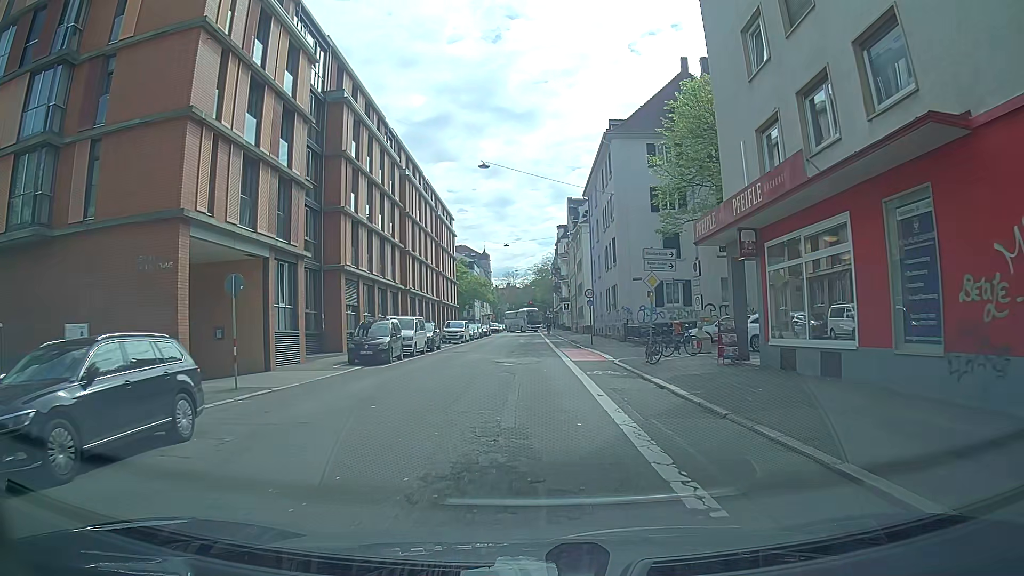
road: tertiary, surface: asphalt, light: Day
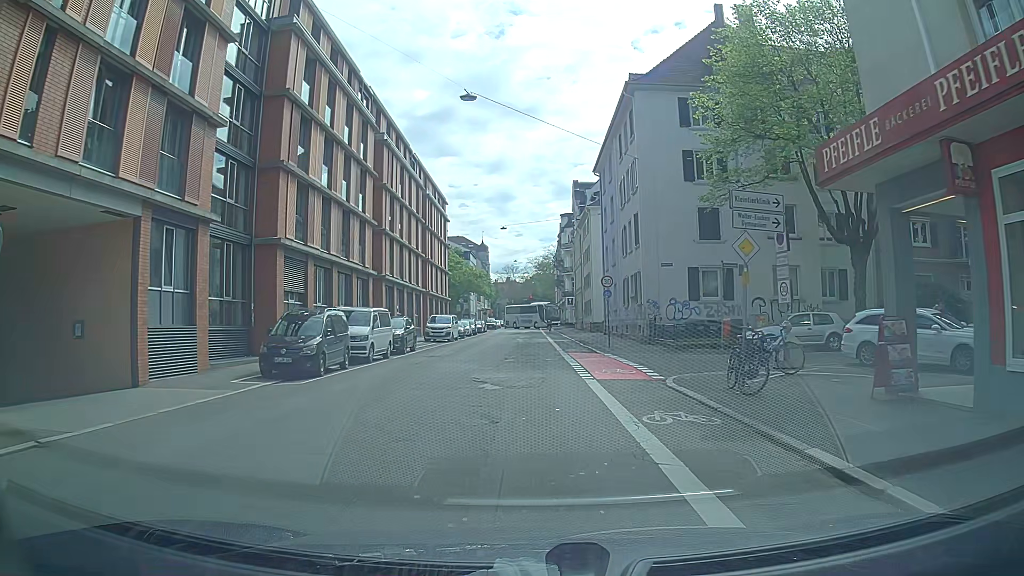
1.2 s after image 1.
(0.0, +9.1) m; 0°
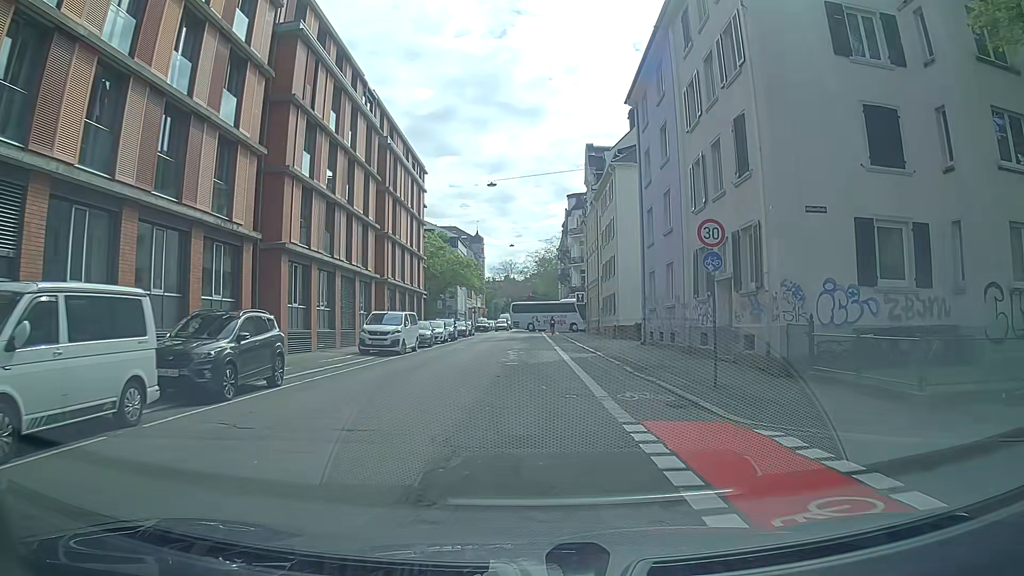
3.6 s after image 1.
(-0.1, +18.2) m; 0°
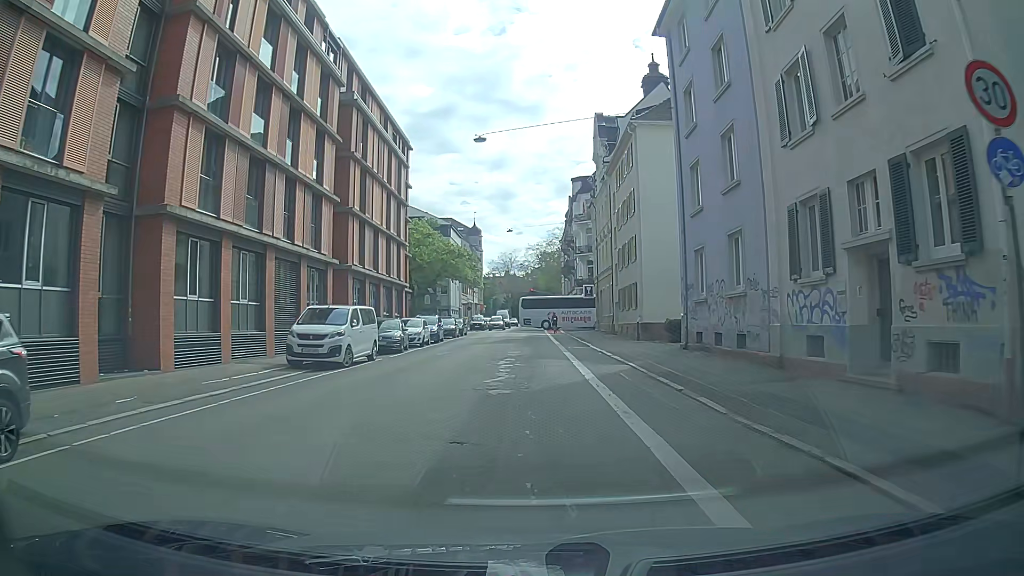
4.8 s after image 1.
(0.0, +9.1) m; +1°
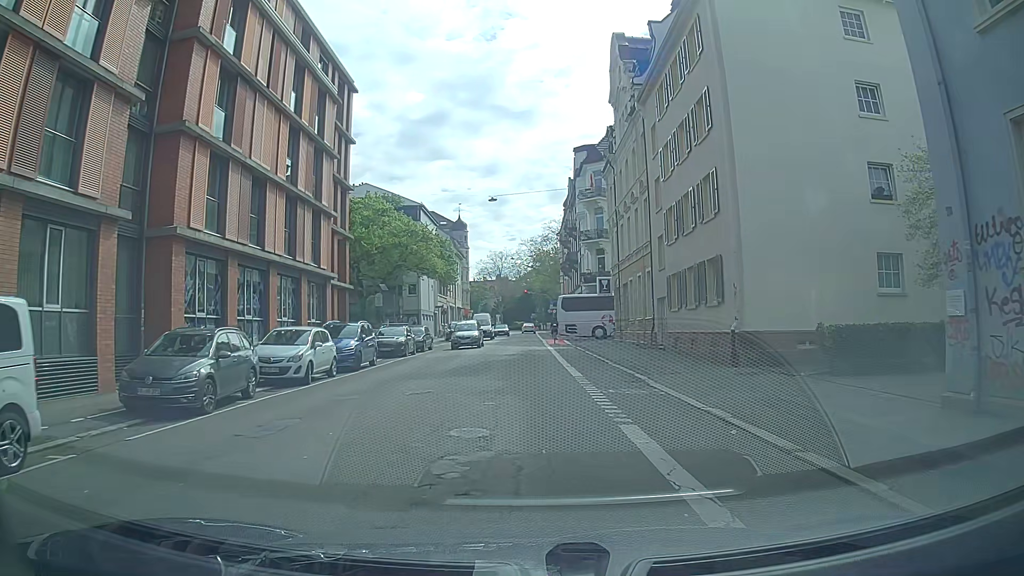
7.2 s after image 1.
(-0.5, +17.7) m; -2°
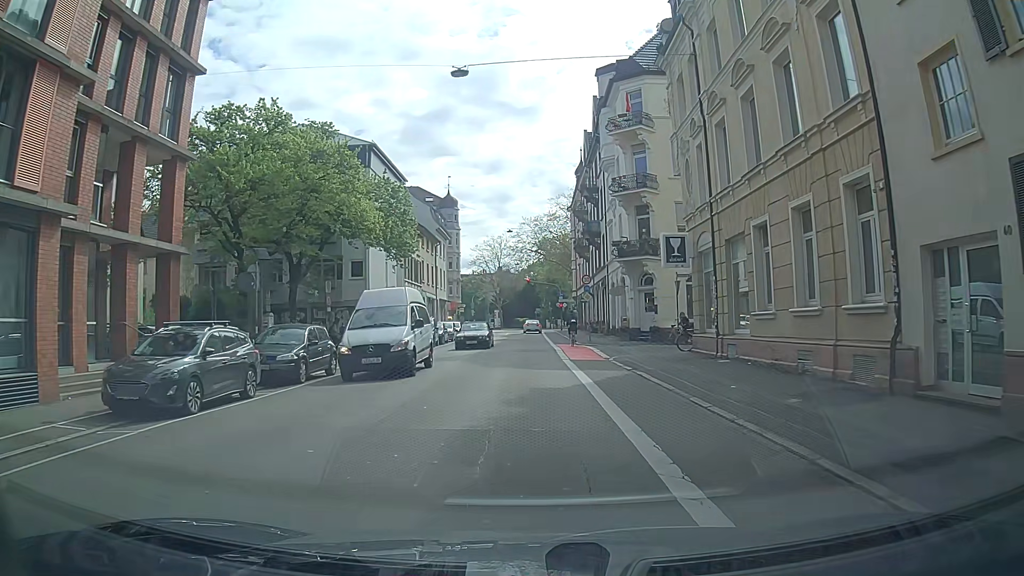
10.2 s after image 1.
(+0.3, +20.9) m; +2°
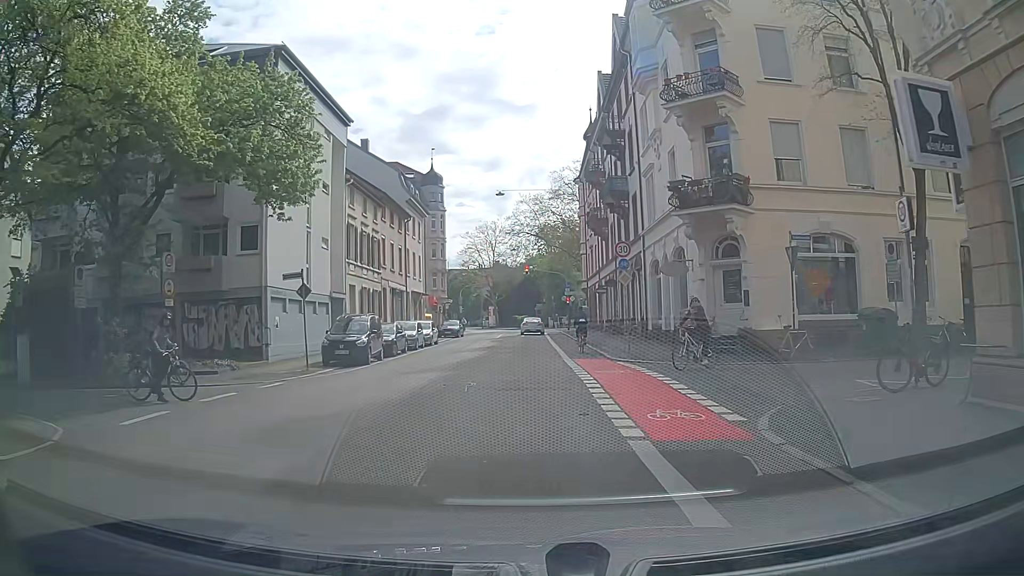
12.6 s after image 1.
(-0.2, +16.1) m; -1°
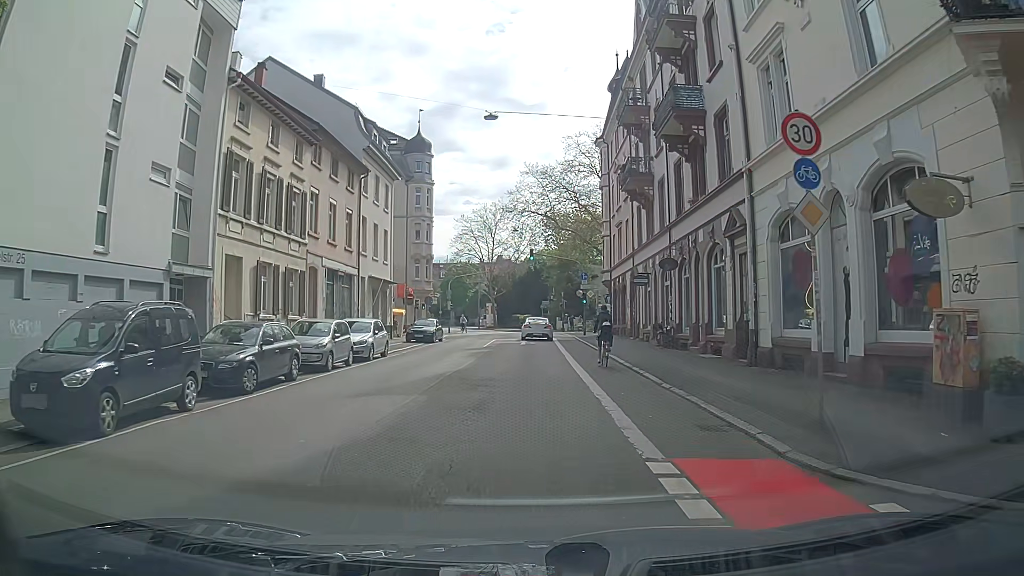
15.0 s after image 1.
(-0.1, +15.8) m; -2°
(0, +10) (0, +20) (0, +30) (0, +40) (0, +50) (0, +60) (-1, +70) (-3, +80) (-6, +89) (-8, +99) m
